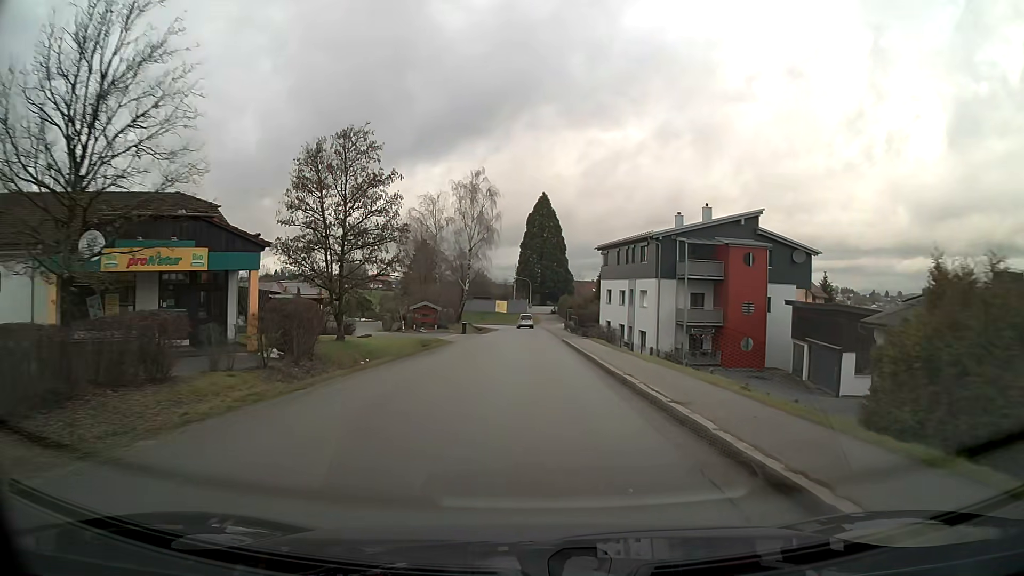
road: tertiary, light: Day
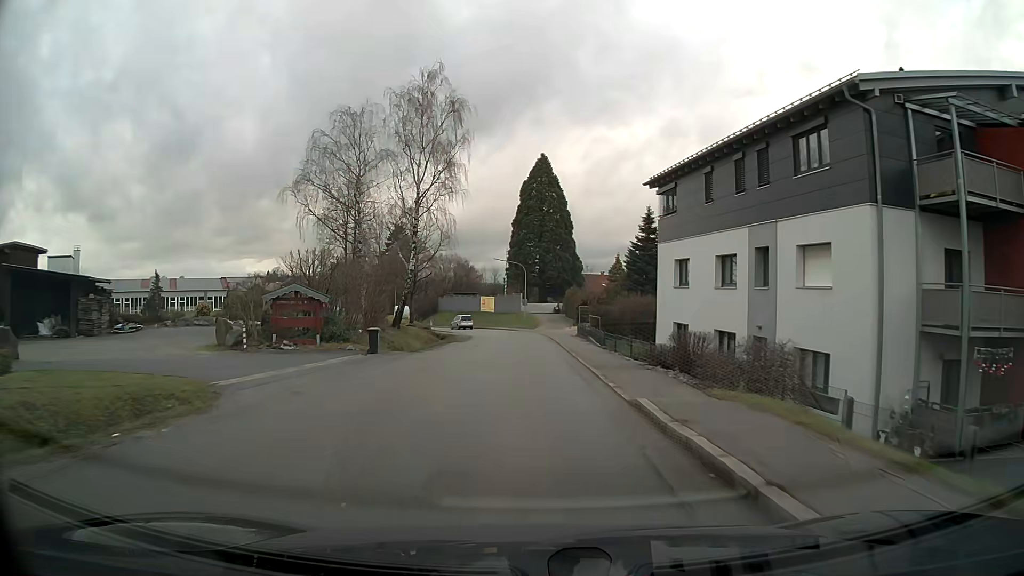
(+0.1, +30.3) m; 0°
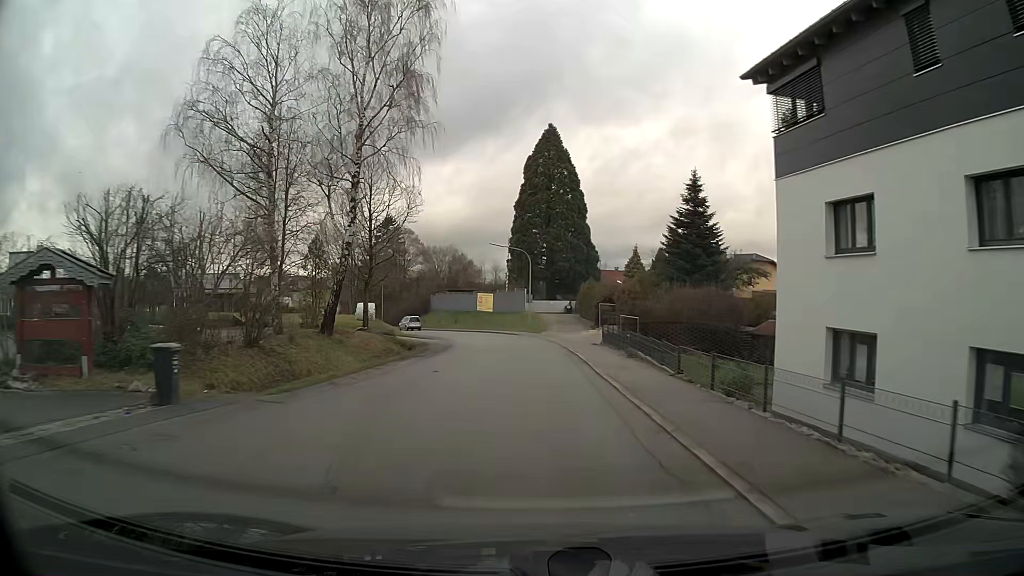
(-0.1, +15.2) m; 0°
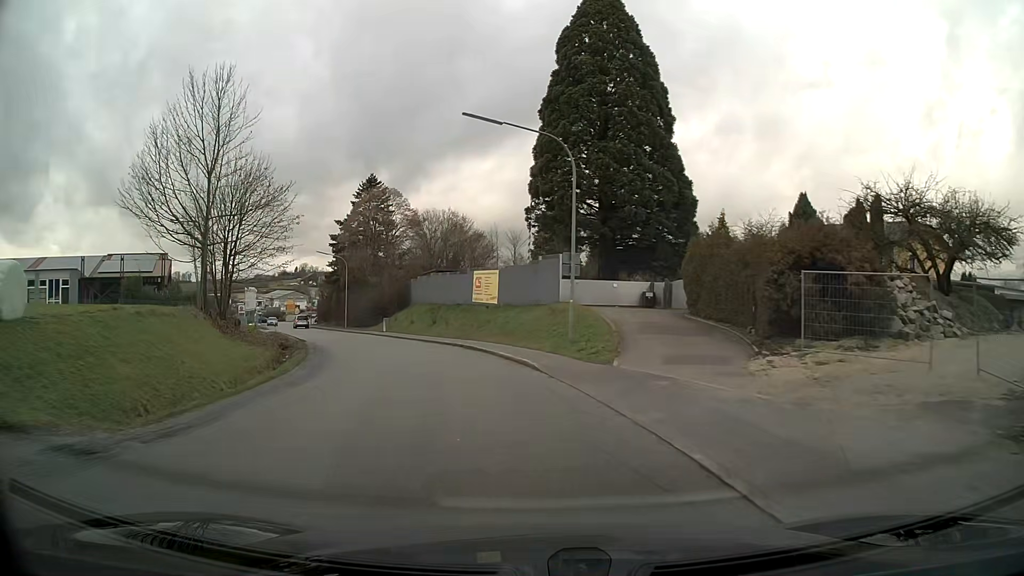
(-0.6, +36.1) m; -5°
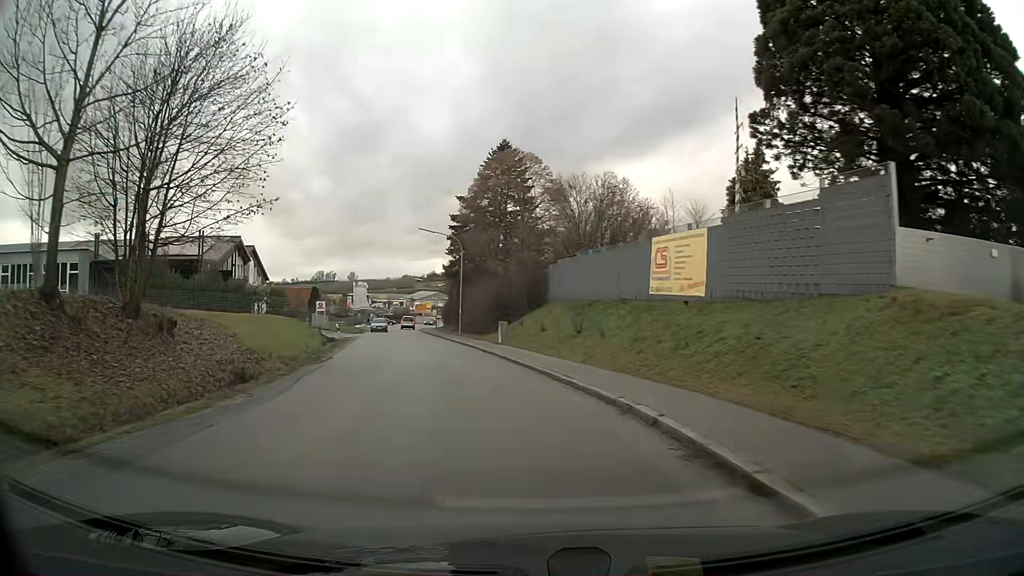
(-2.3, +20.6) m; -13°
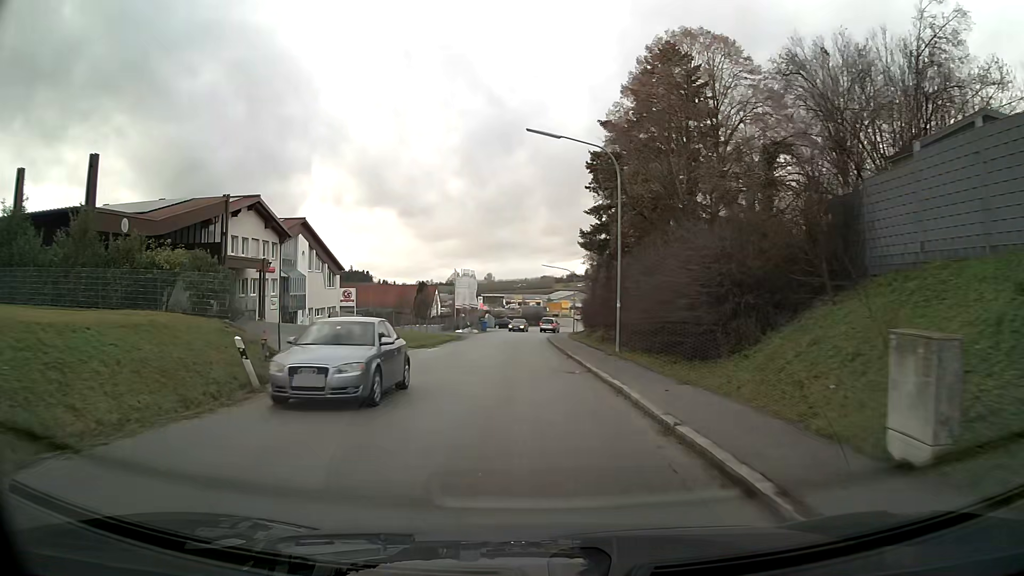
(-3.1, +28.1) m; -10°
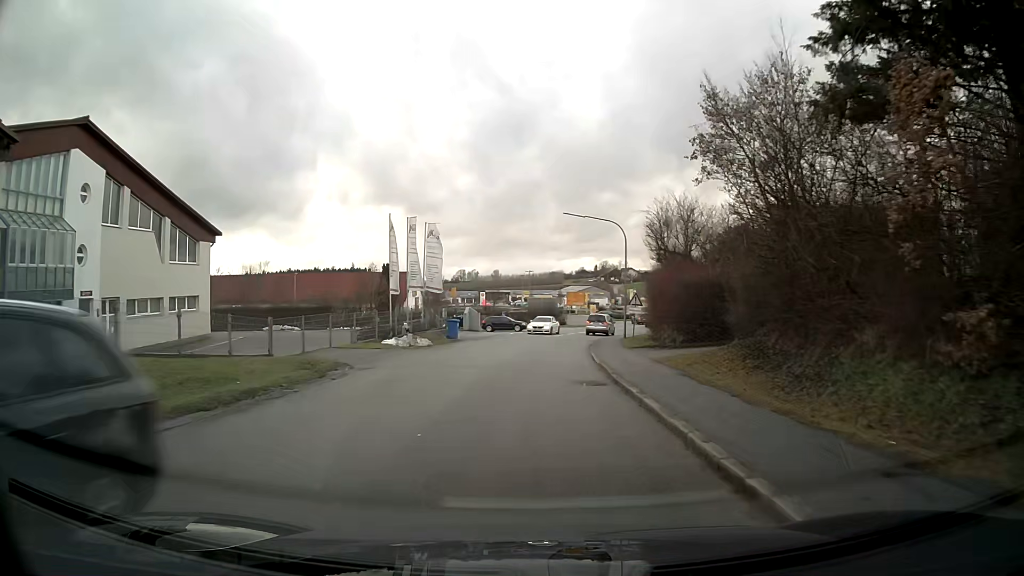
(-0.5, +35.3) m; -1°
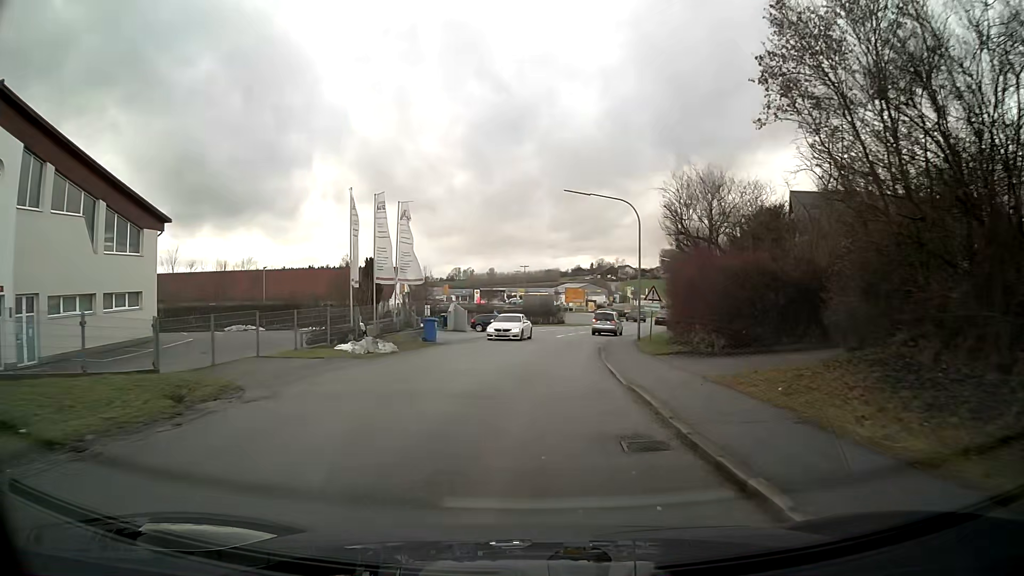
(0.0, +6.6) m; +1°
(0, +10) (+1, +20) (+1, +30) (+3, +40) (+5, +50) (+4, +59) (-5, +64) (-15, +64) (-25, +63) (-34, +61) m
